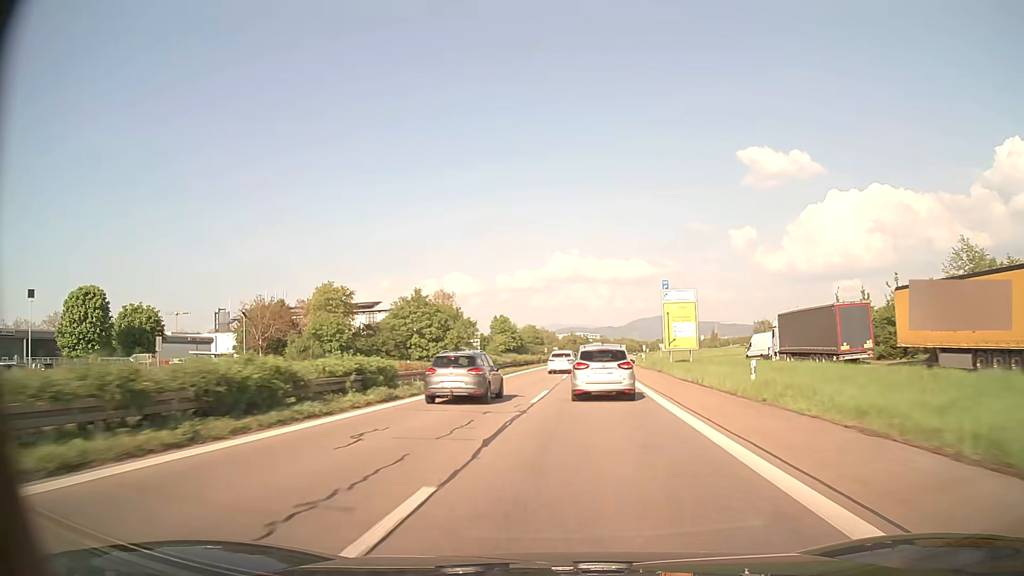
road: trunk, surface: asphalt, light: Day
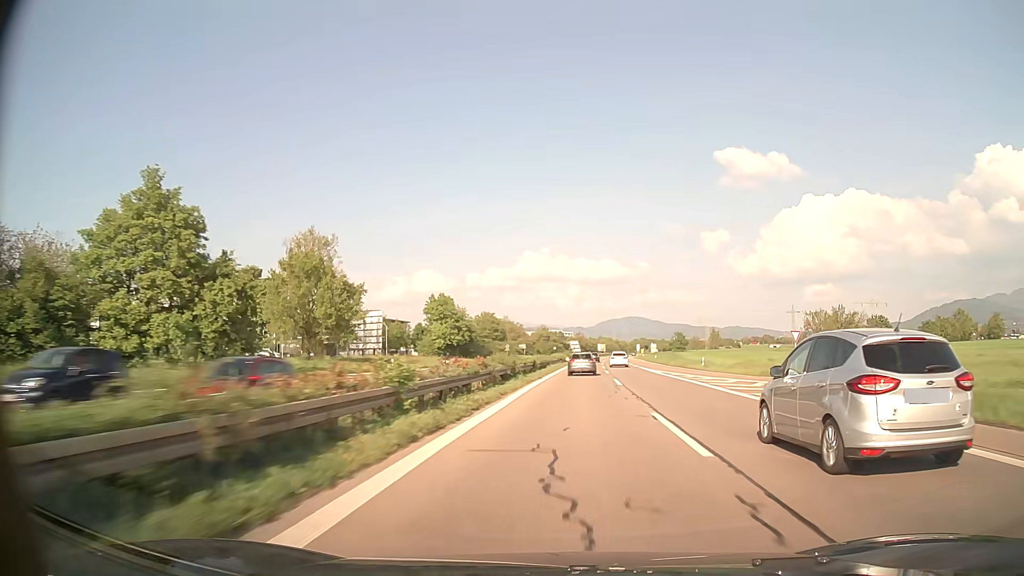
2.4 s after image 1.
(+0.3, +65.2) m; +2°
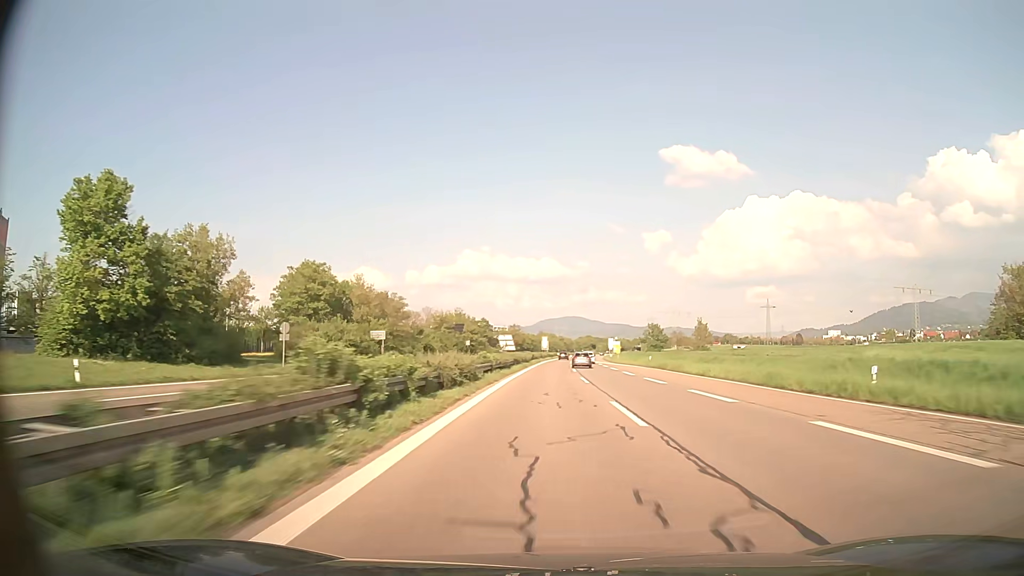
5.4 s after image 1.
(+5.1, +88.8) m; +5°
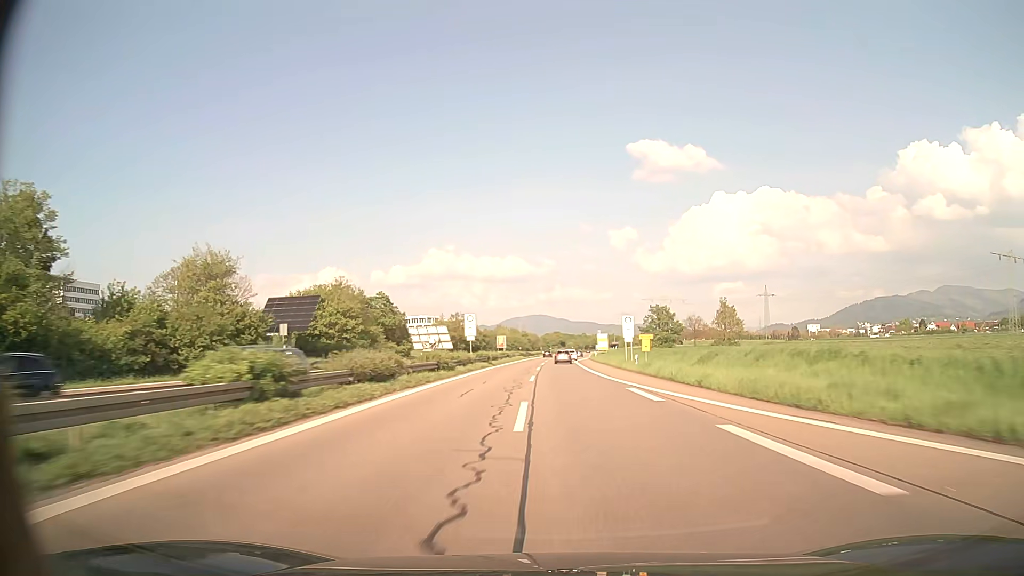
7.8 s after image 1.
(+2.4, +73.5) m; +3°
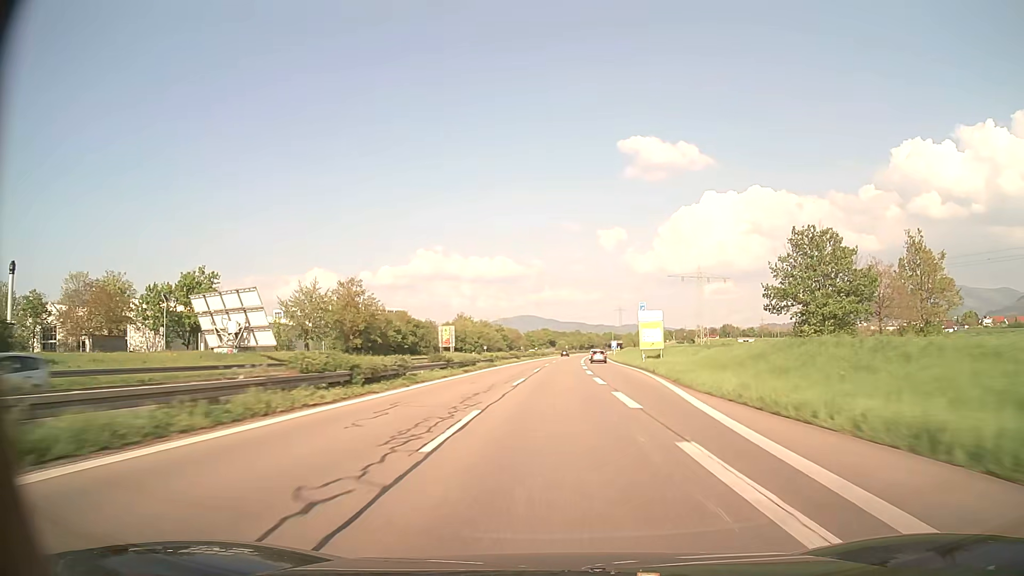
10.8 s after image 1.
(+0.9, +92.5) m; +1°
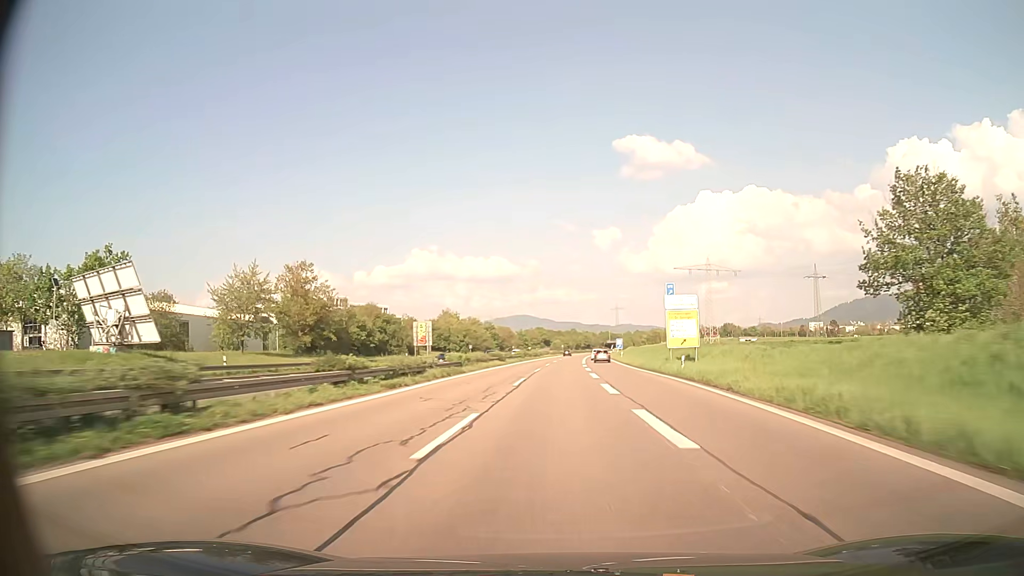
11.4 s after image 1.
(+0.1, +18.5) m; 0°
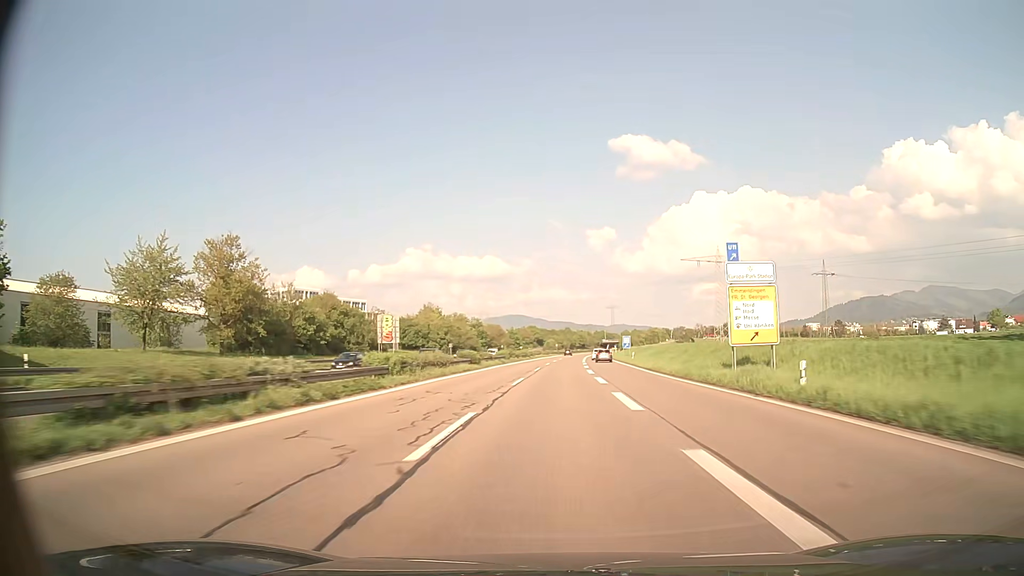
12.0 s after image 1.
(+0.1, +18.5) m; 0°
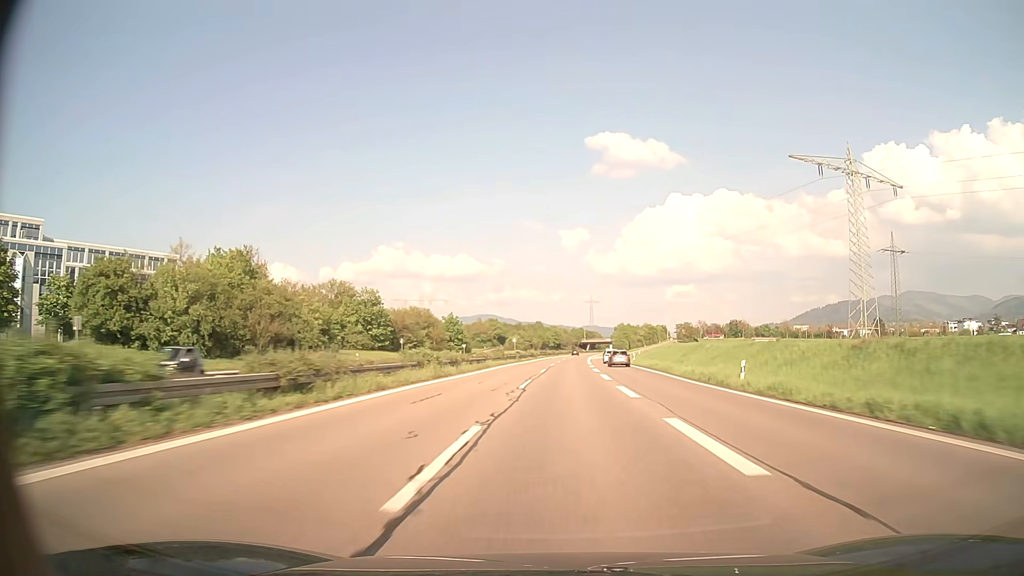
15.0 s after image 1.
(+2.1, +92.5) m; +2°
(0, +10) (0, +20) (0, +30) (+1, +40) (+1, +50) (+1, +60) (+2, +70) (+2, +80) (+3, +90) (+3, +100) m
